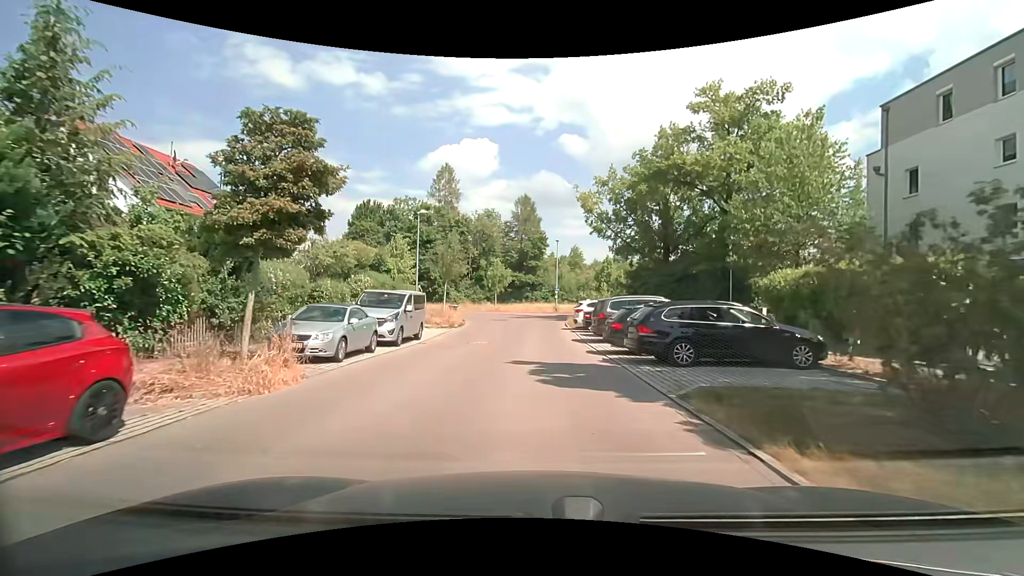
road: residential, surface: asphalt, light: Day
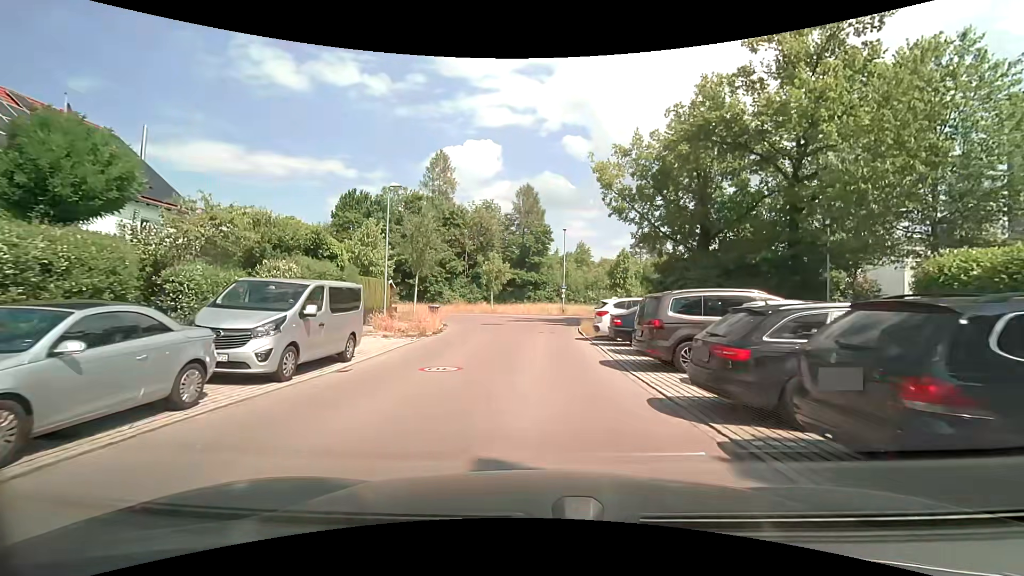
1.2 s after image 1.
(-0.1, +8.1) m; -1°
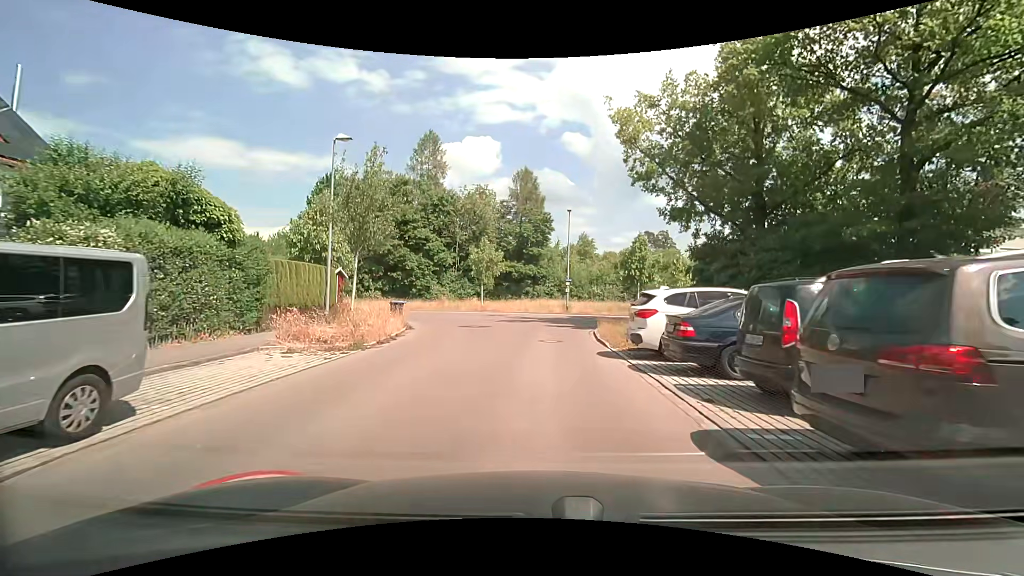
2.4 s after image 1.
(0.0, +7.4) m; 0°
